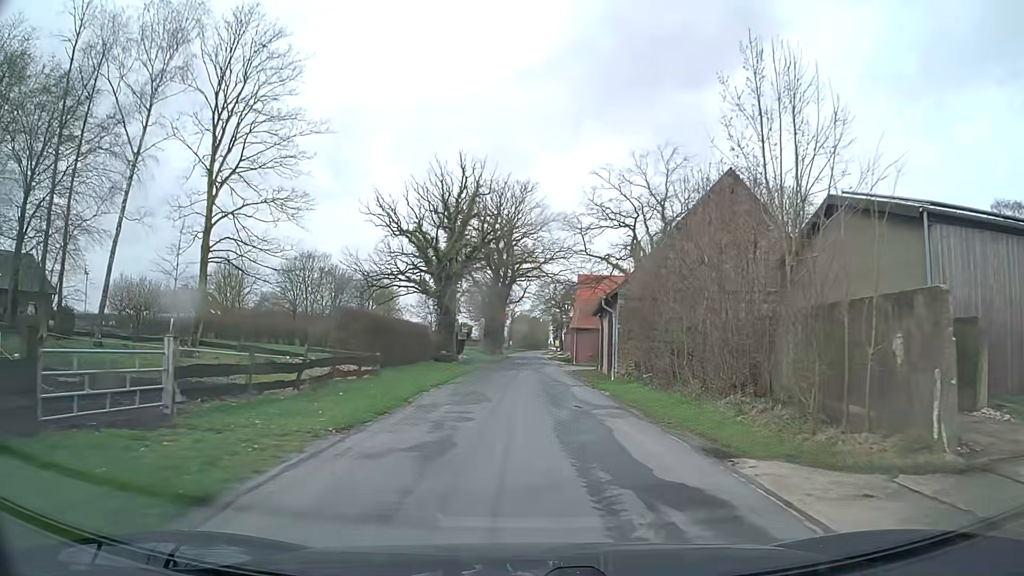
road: unclassified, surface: asphalt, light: Day
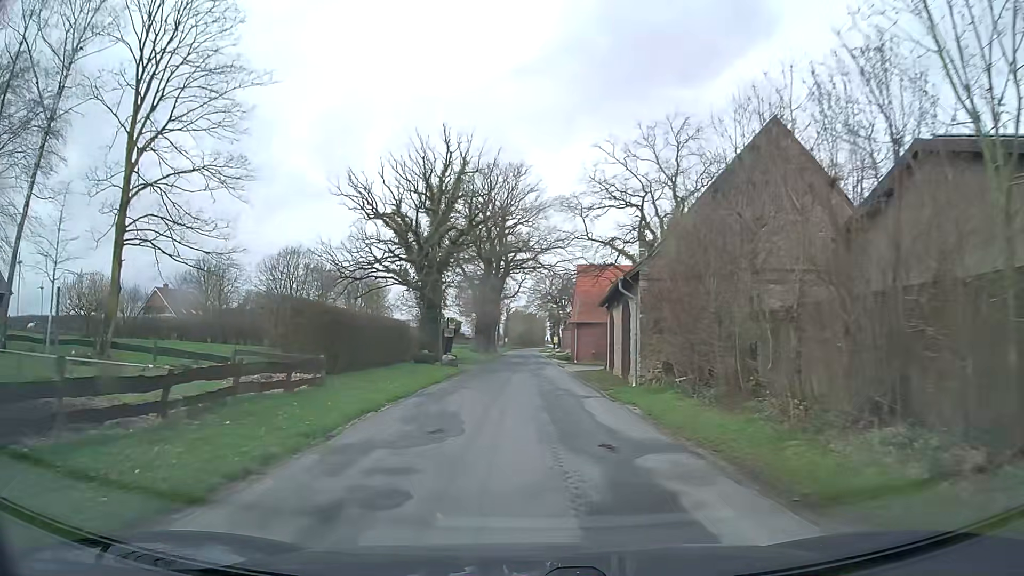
(+0.1, +6.6) m; +1°
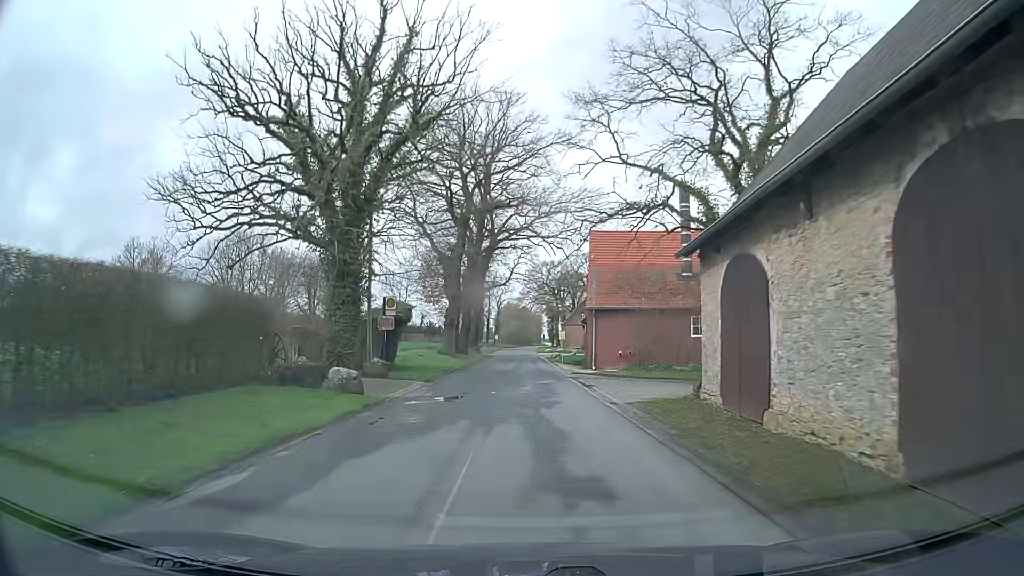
(-0.1, +21.2) m; 0°
